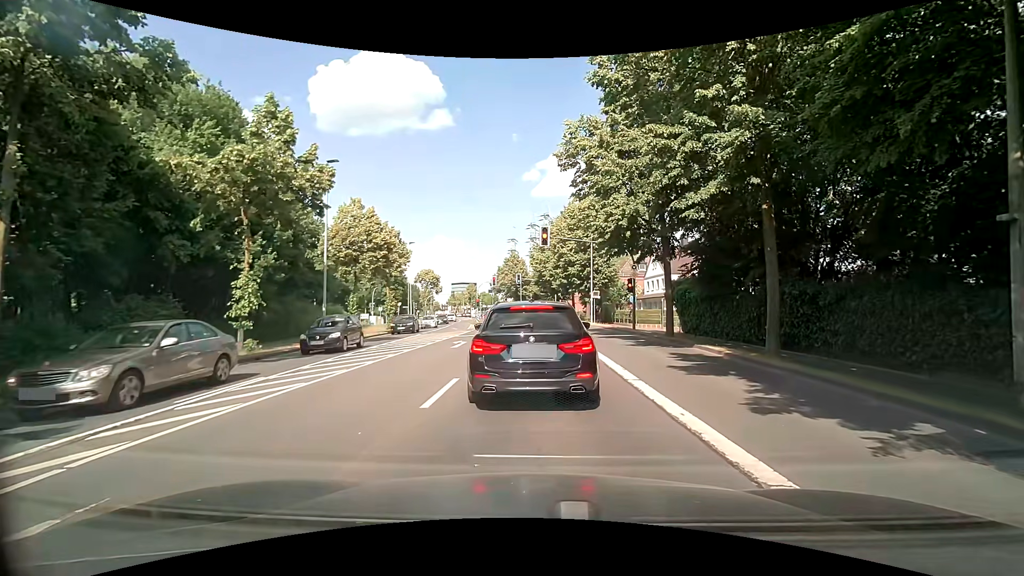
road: secondary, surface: asphalt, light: Day
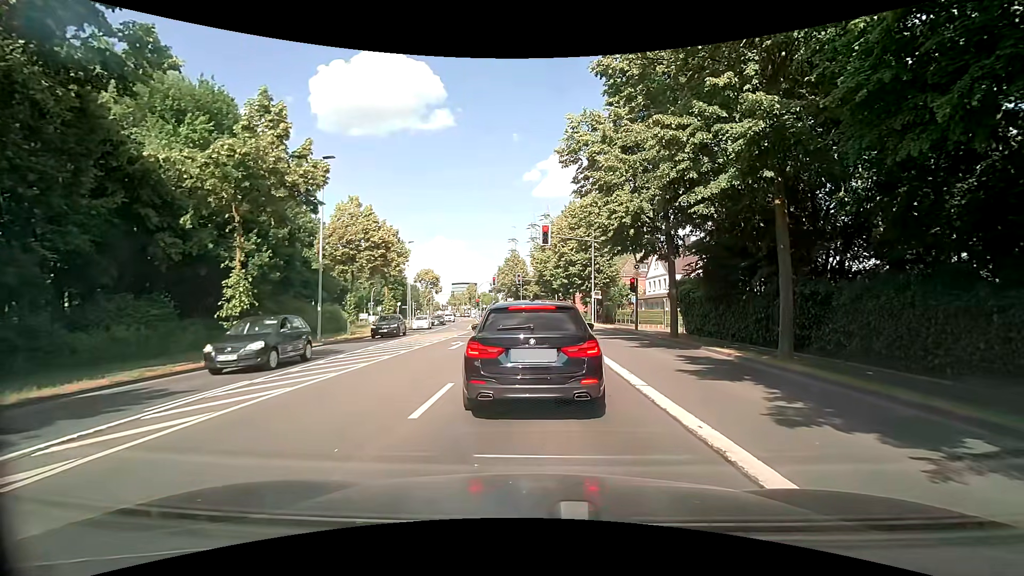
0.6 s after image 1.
(0.0, +0.6) m; 0°
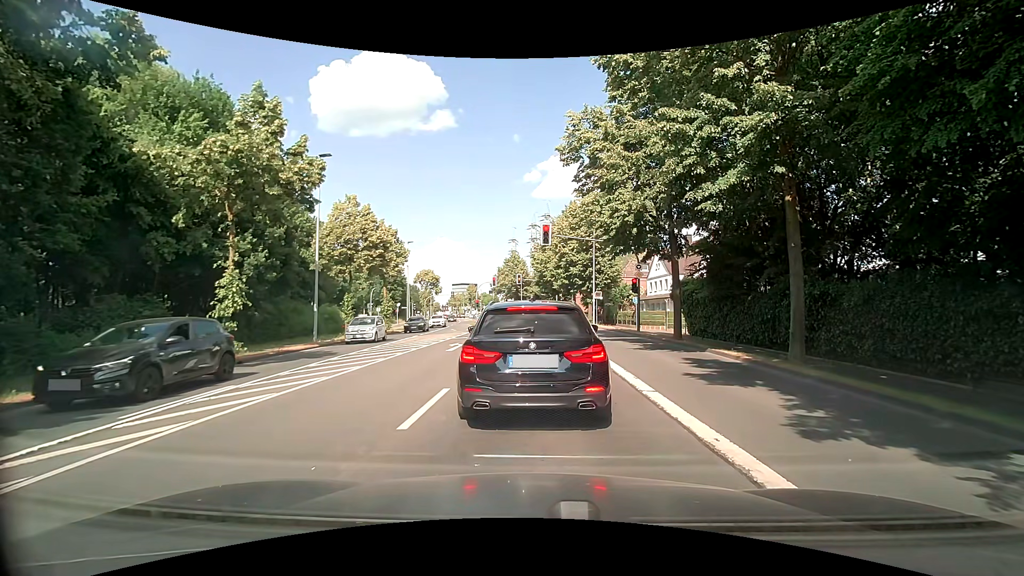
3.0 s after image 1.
(0.0, +0.6) m; 0°
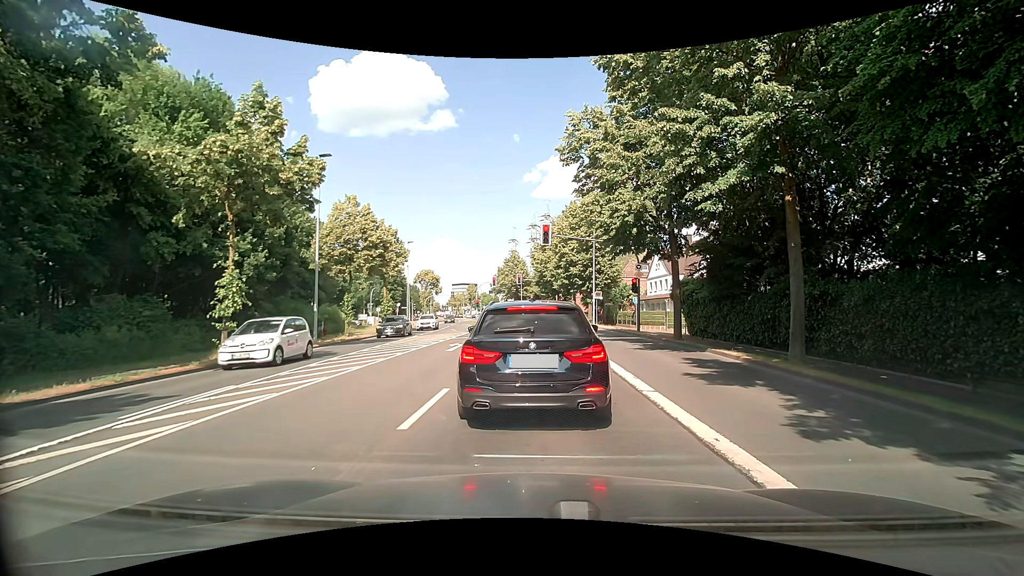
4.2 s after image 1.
(0.0, 0.0) m; 0°
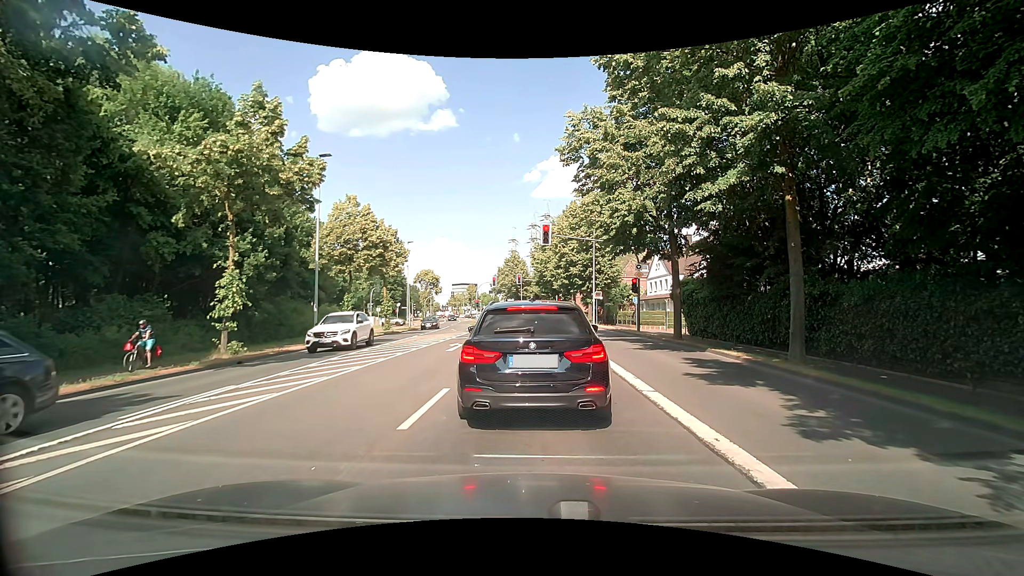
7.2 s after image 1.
(0.0, 0.0) m; 0°
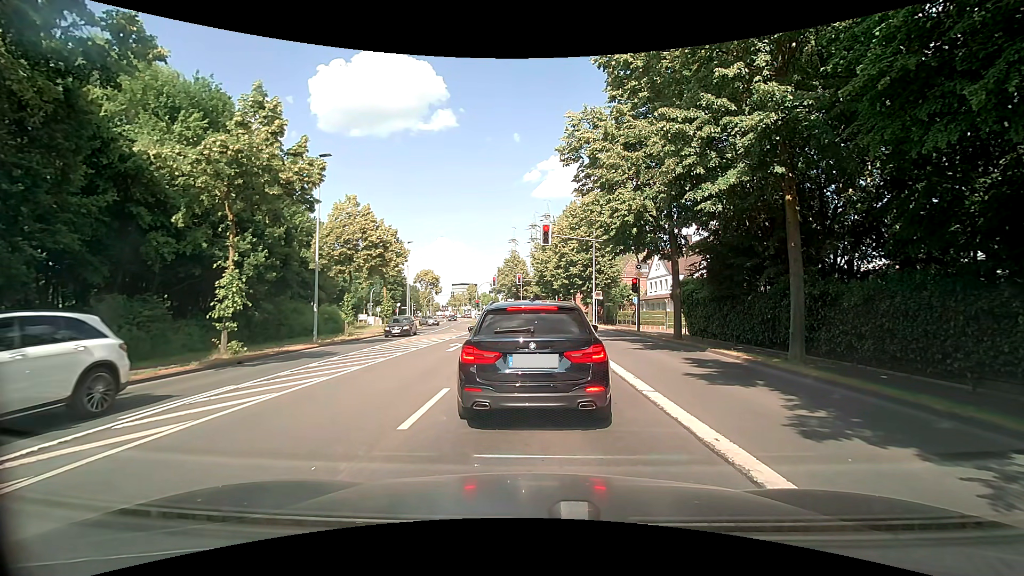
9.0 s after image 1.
(0.0, 0.0) m; 0°
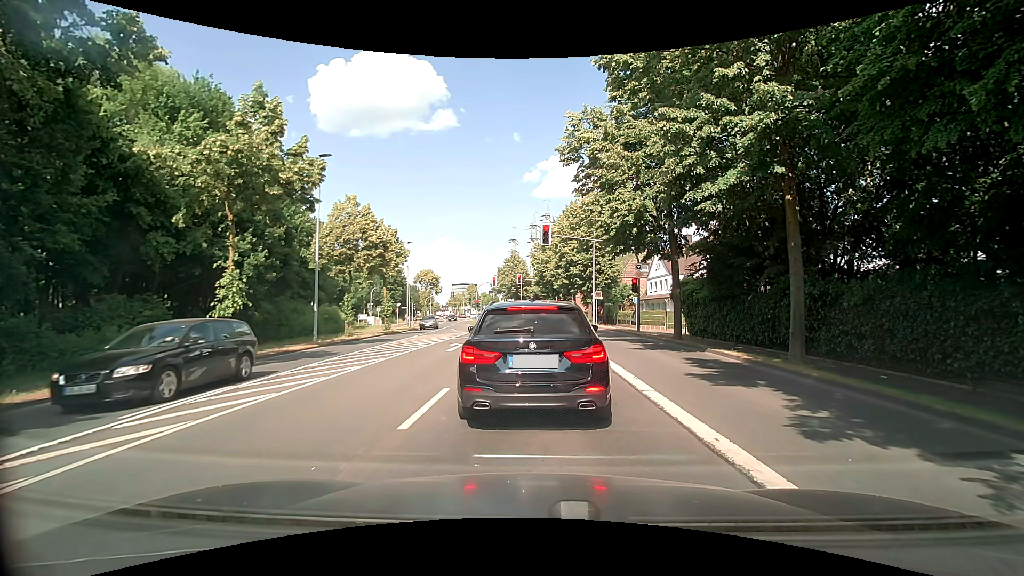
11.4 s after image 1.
(0.0, 0.0) m; 0°
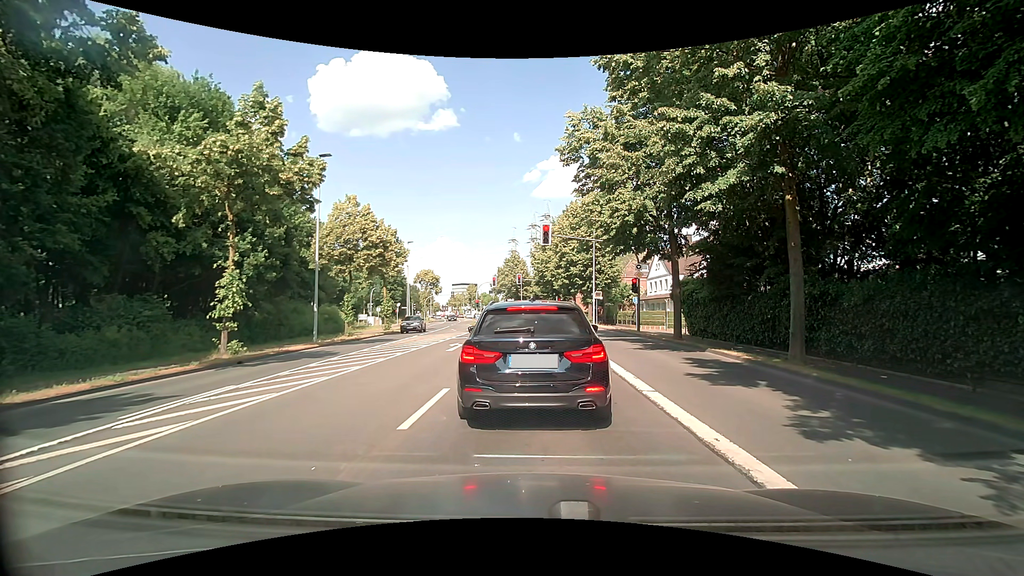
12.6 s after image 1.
(0.0, 0.0) m; 0°
